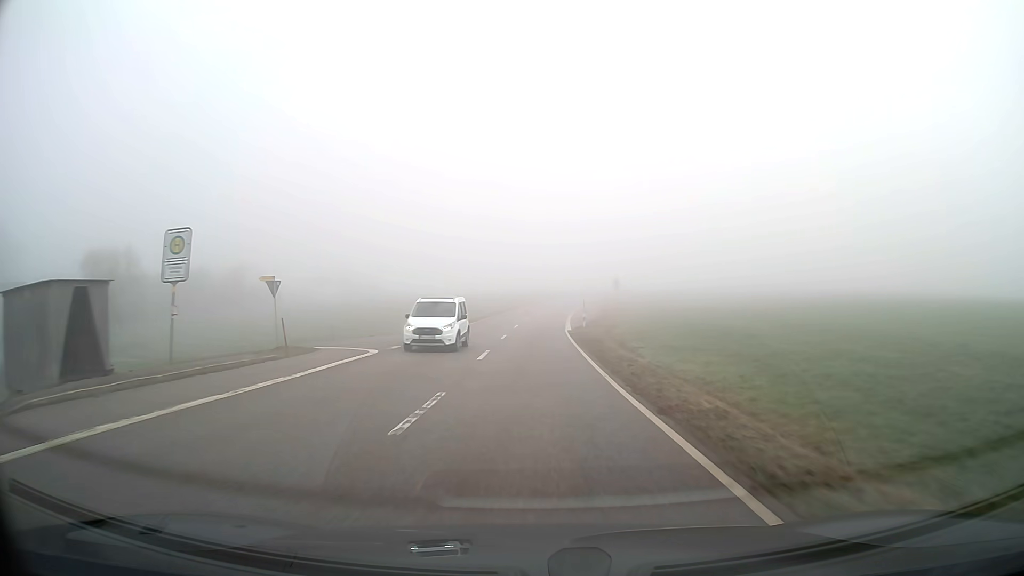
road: tertiary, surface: asphalt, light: Day
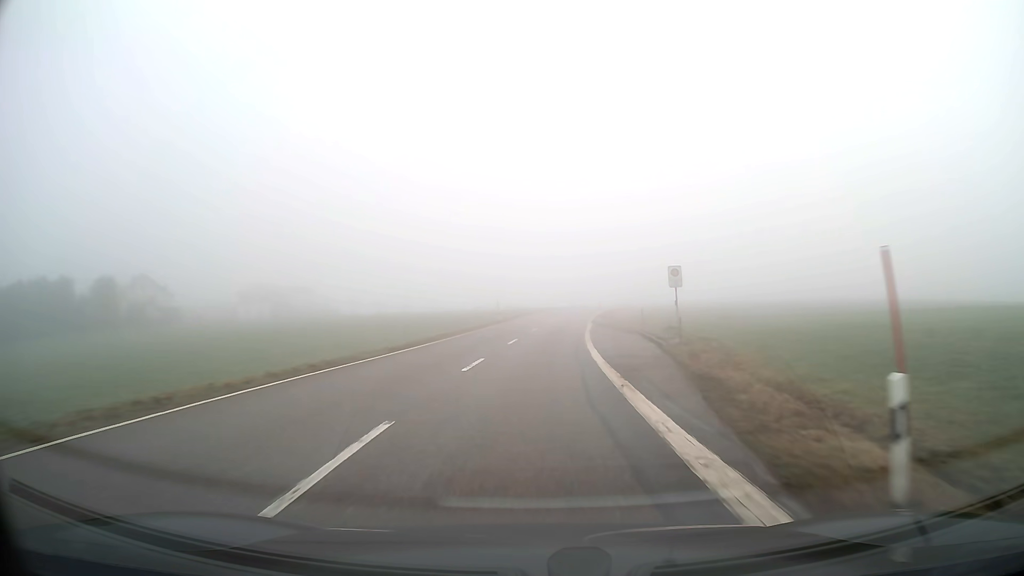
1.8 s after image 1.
(+0.6, +37.9) m; +2°
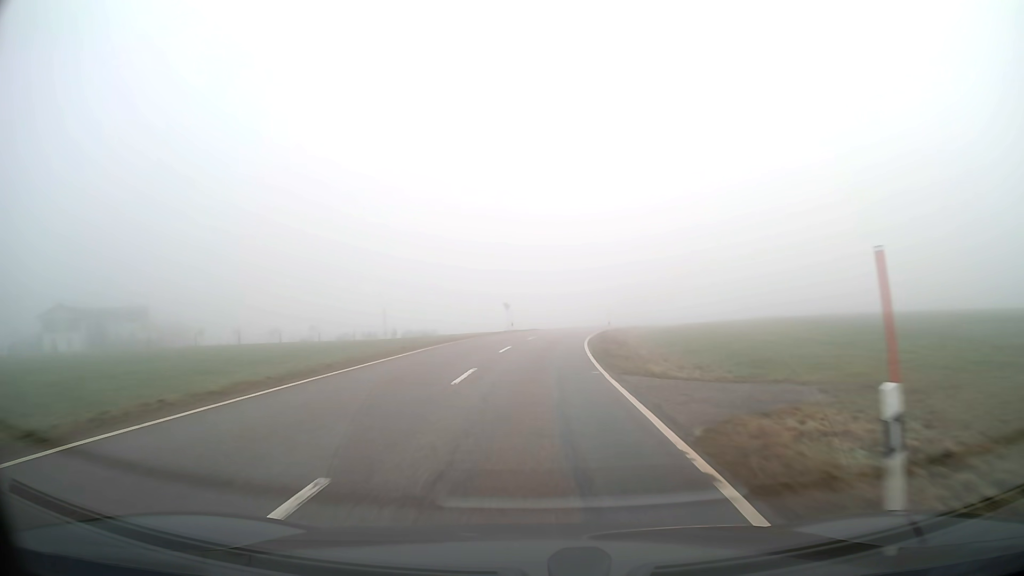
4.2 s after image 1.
(+2.5, +50.2) m; +5°
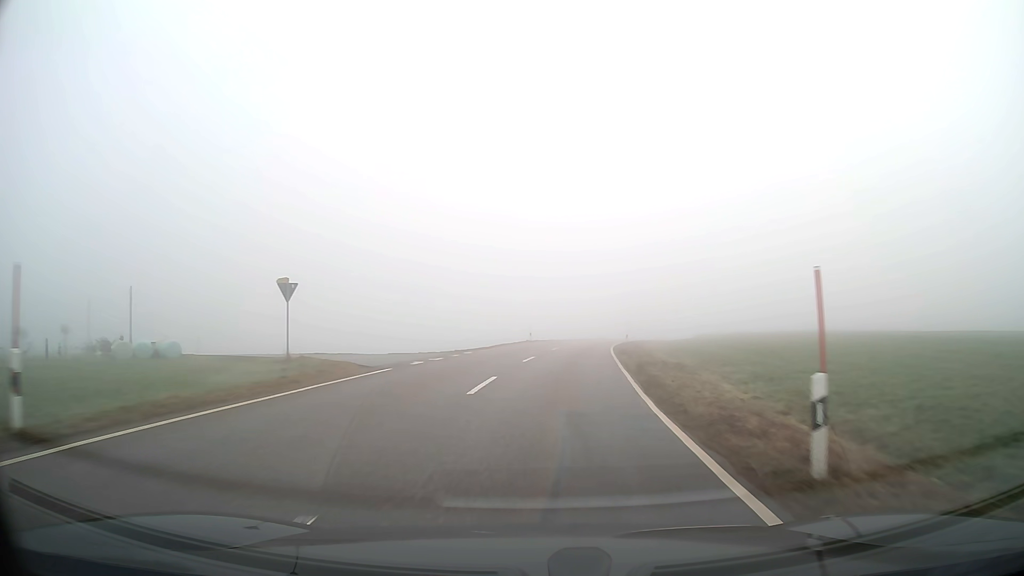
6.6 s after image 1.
(+3.2, +48.3) m; +9°
